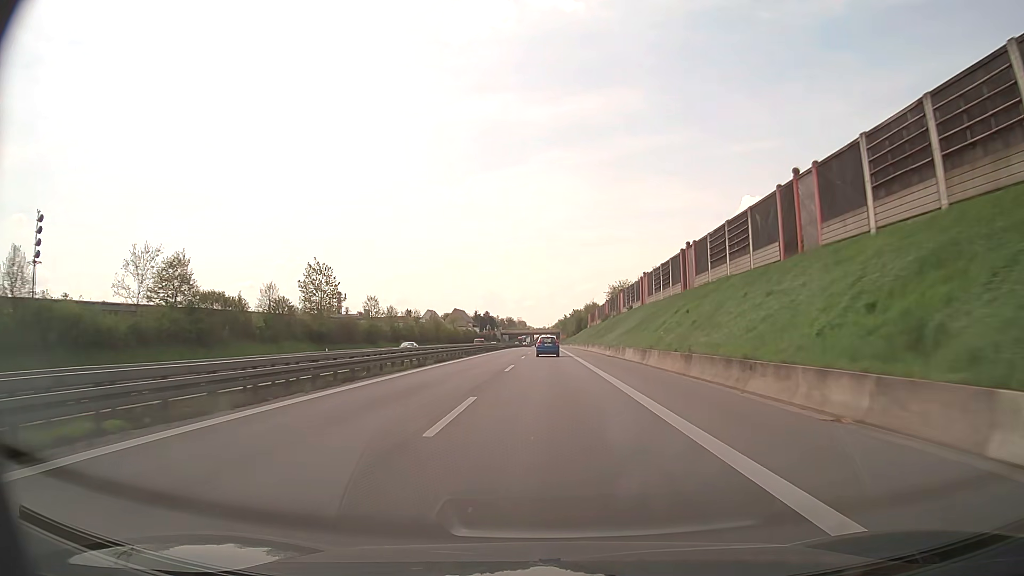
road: trunk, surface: asphalt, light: Day
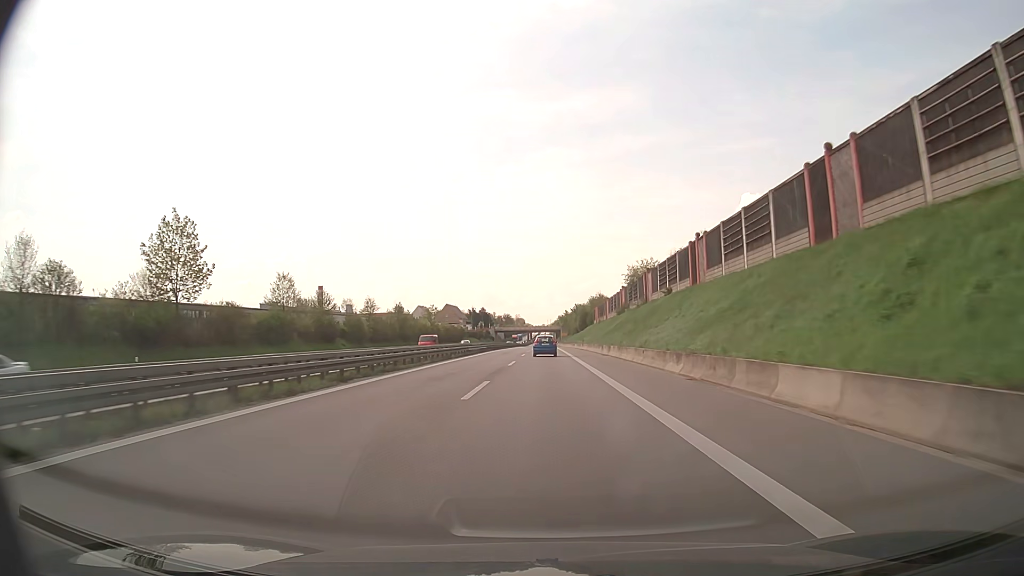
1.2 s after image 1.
(+0.1, +30.6) m; 0°
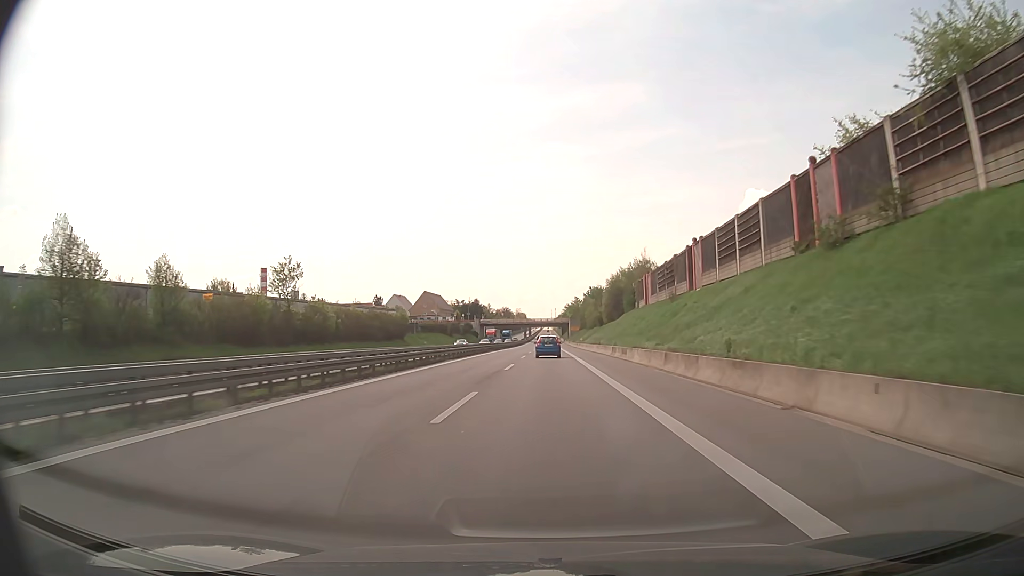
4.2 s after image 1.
(-0.3, +76.1) m; 0°
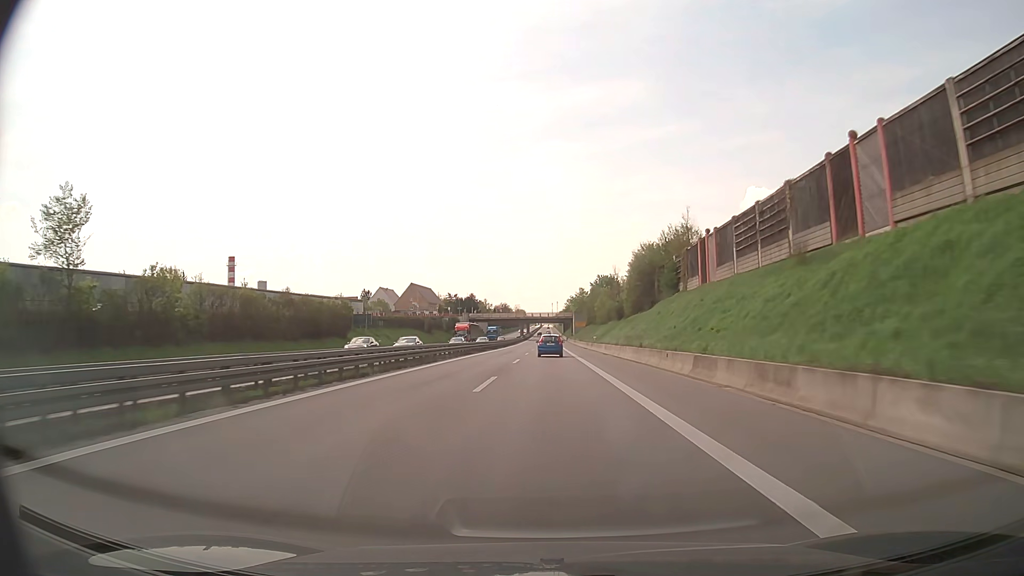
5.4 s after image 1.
(0.0, +30.4) m; 0°
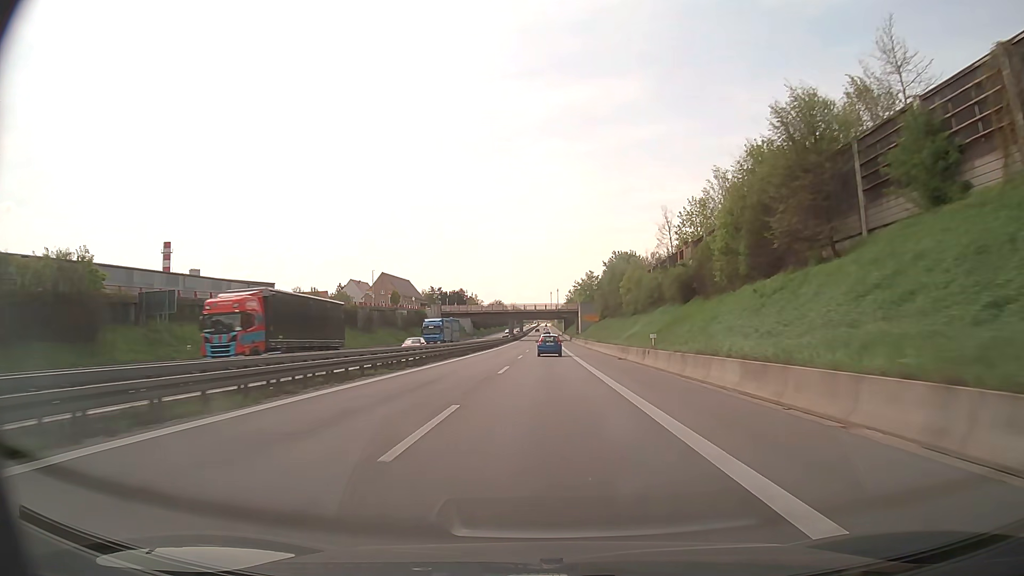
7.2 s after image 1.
(+0.1, +45.0) m; 0°
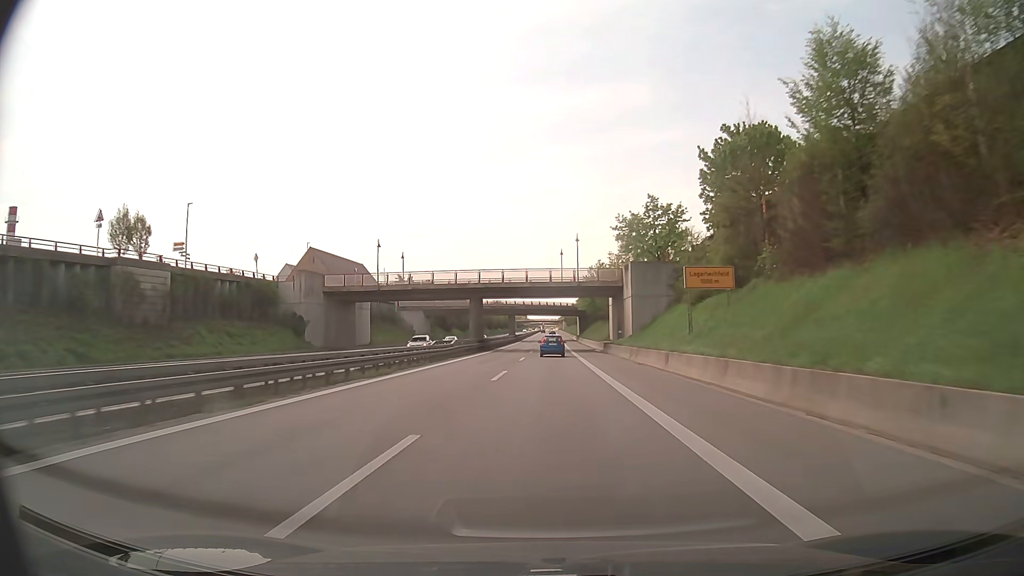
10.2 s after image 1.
(0.0, +76.5) m; 0°
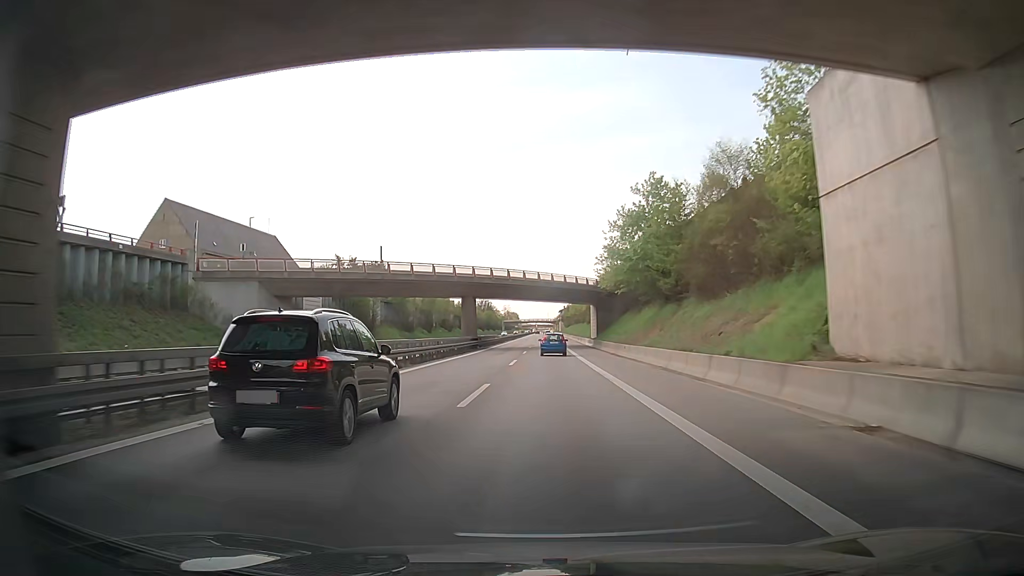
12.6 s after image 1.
(+0.1, +62.7) m; 0°
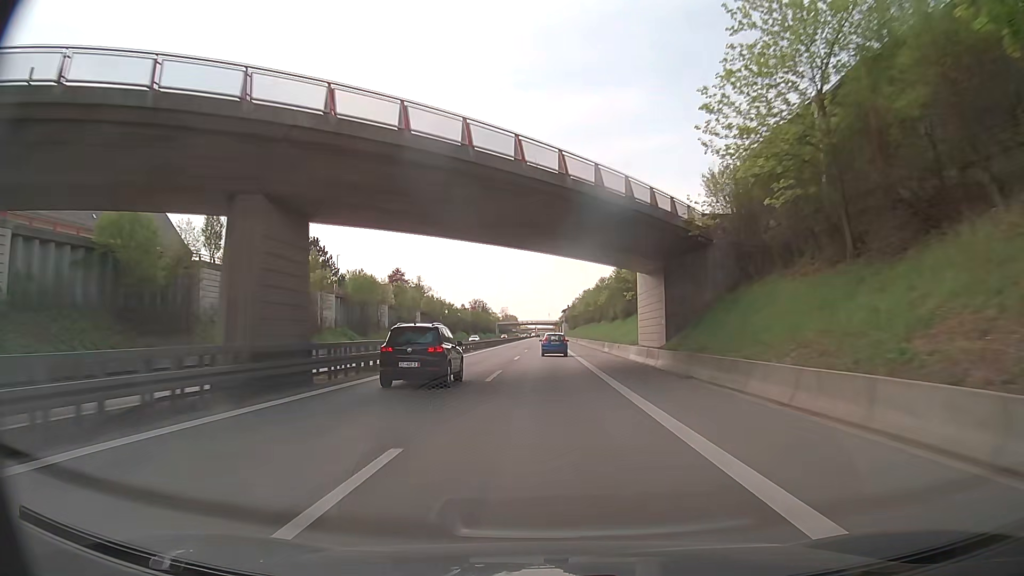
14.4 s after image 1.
(+0.2, +46.8) m; 0°
(0, +10) (0, +20) (0, +30) (0, +40) (0, +50) (0, +60) (0, +70) (0, +80) (0, +90) (0, +100) m
